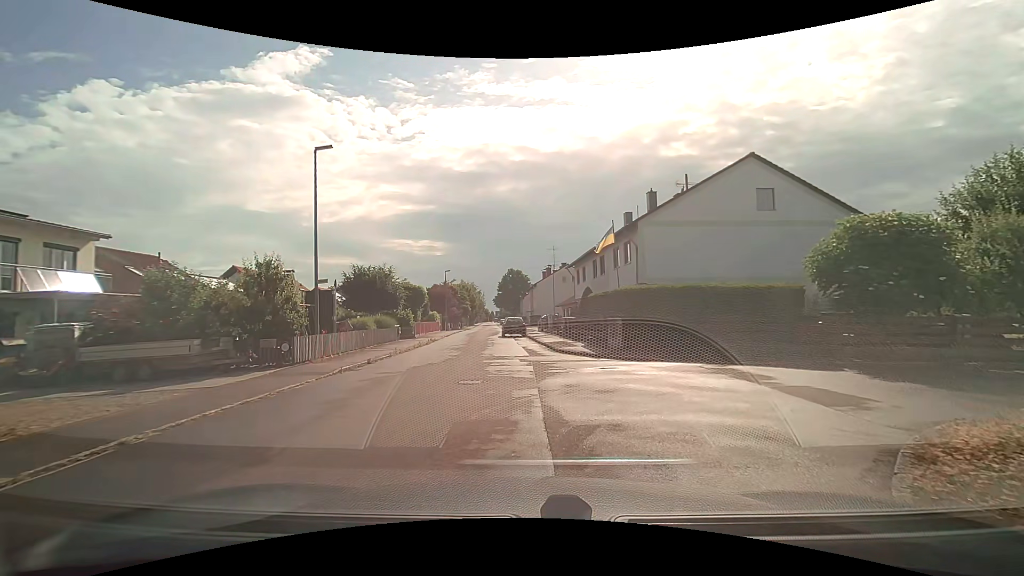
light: Day
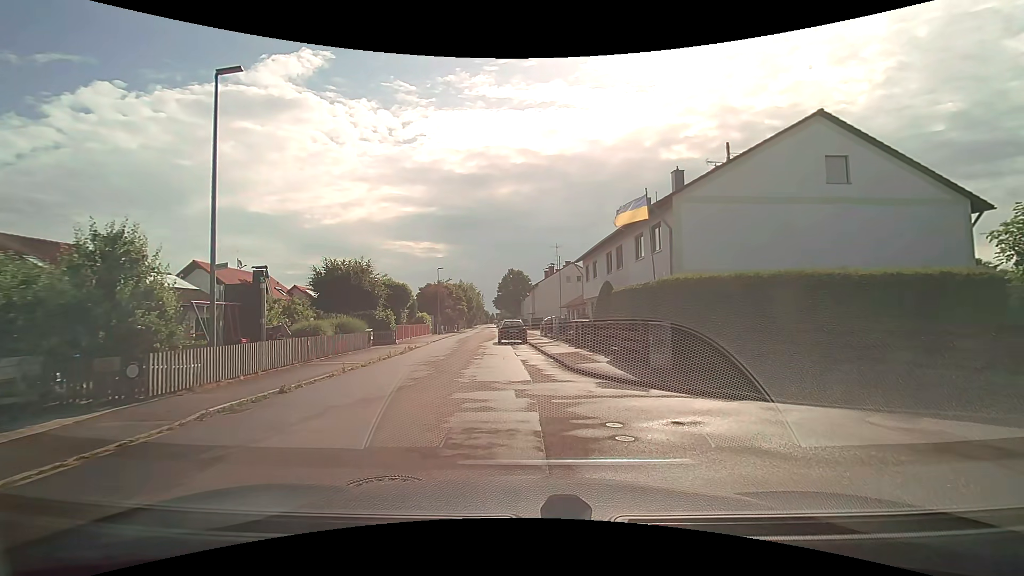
(-0.1, +6.0) m; -2°
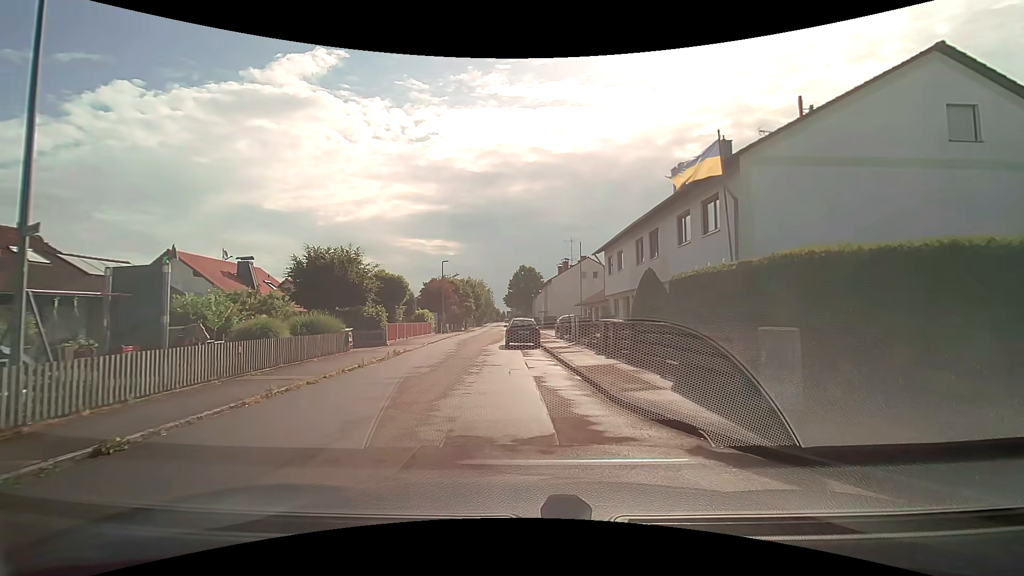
(0.0, +5.2) m; -1°
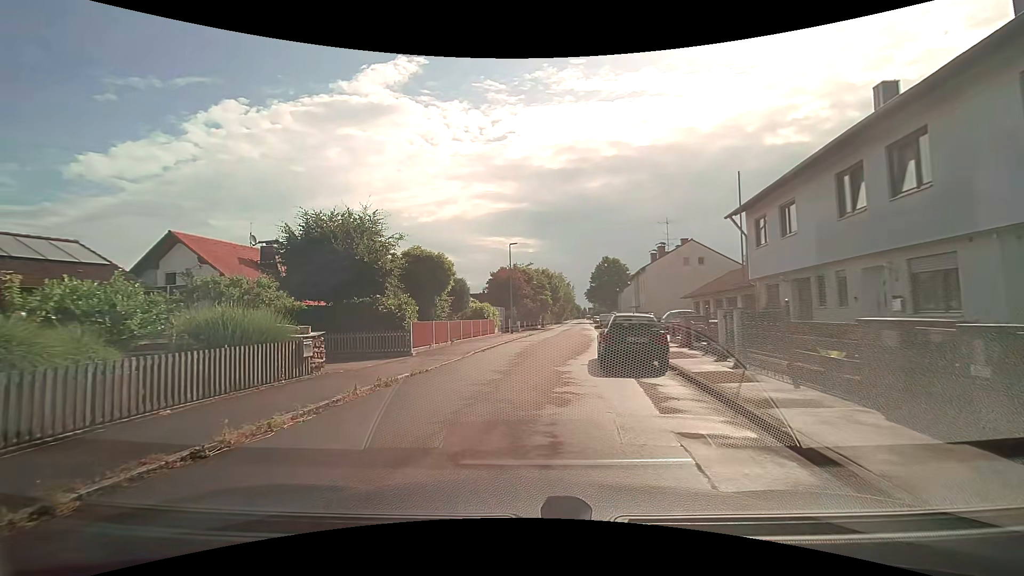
(-0.4, +11.2) m; -8°
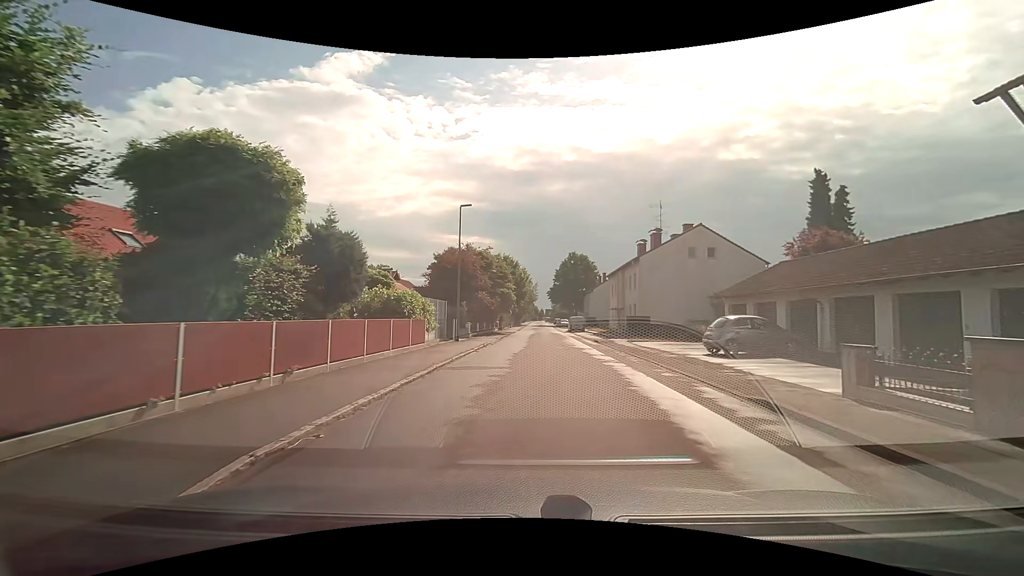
(-0.5, +14.8) m; +3°
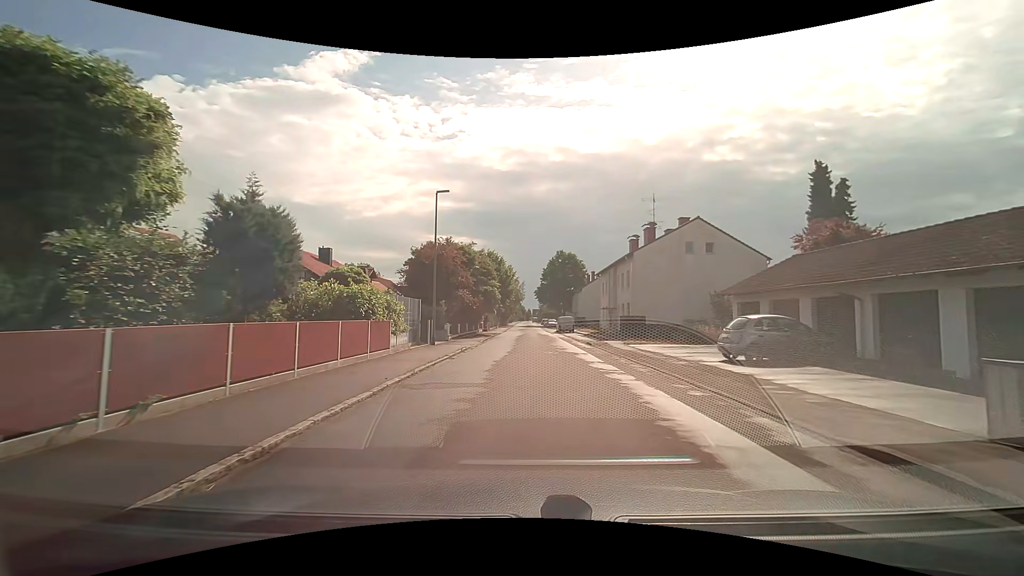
(+0.1, +3.3) m; +2°
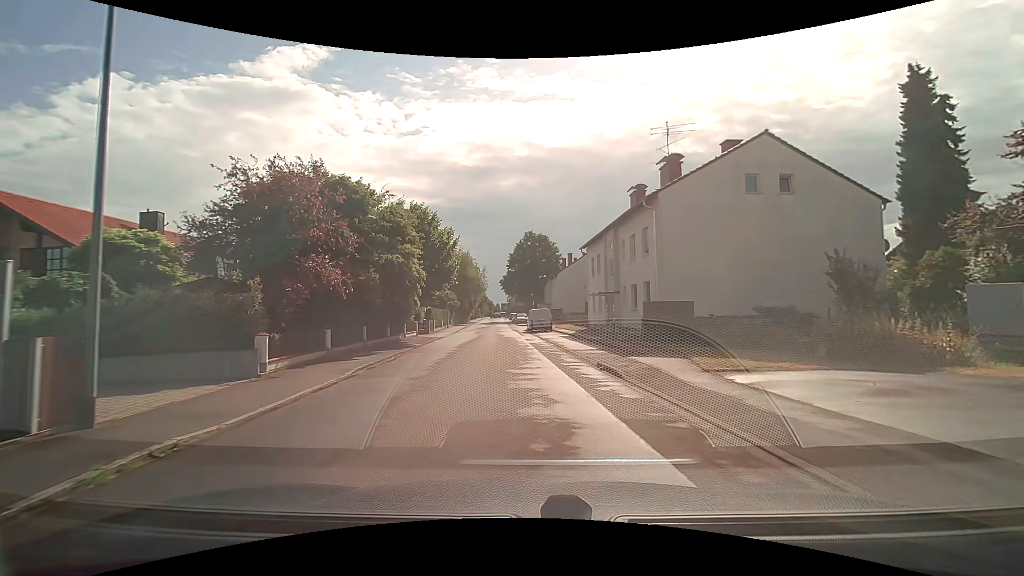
(+0.9, +18.0) m; +4°
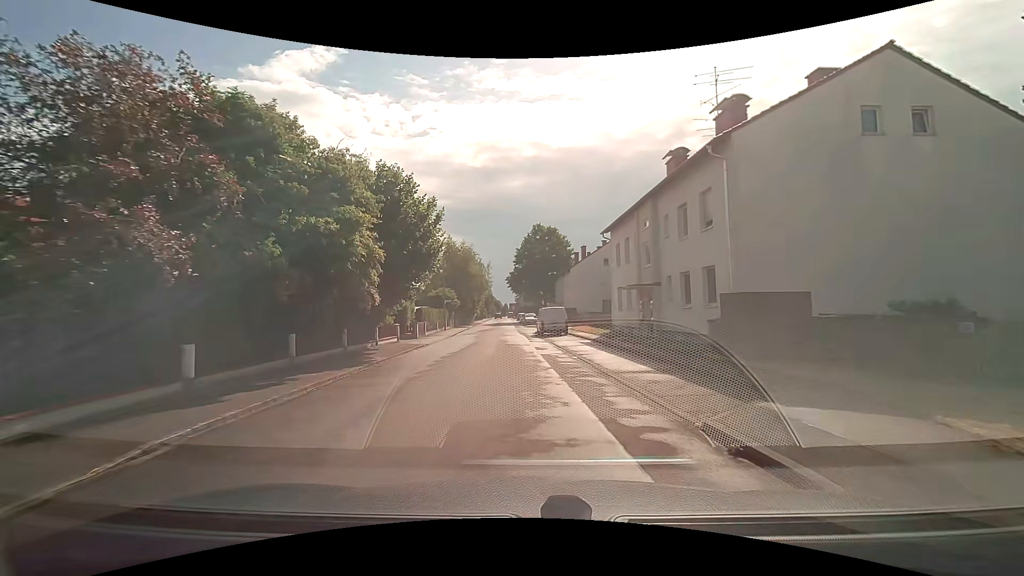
(-0.1, +7.6) m; -1°
(0, +10) (0, +20) (-1, +30) (-1, +40) (-2, +50) (-2, +60) (-3, +70) (-3, +80) (-4, +90) (-5, +100) m
